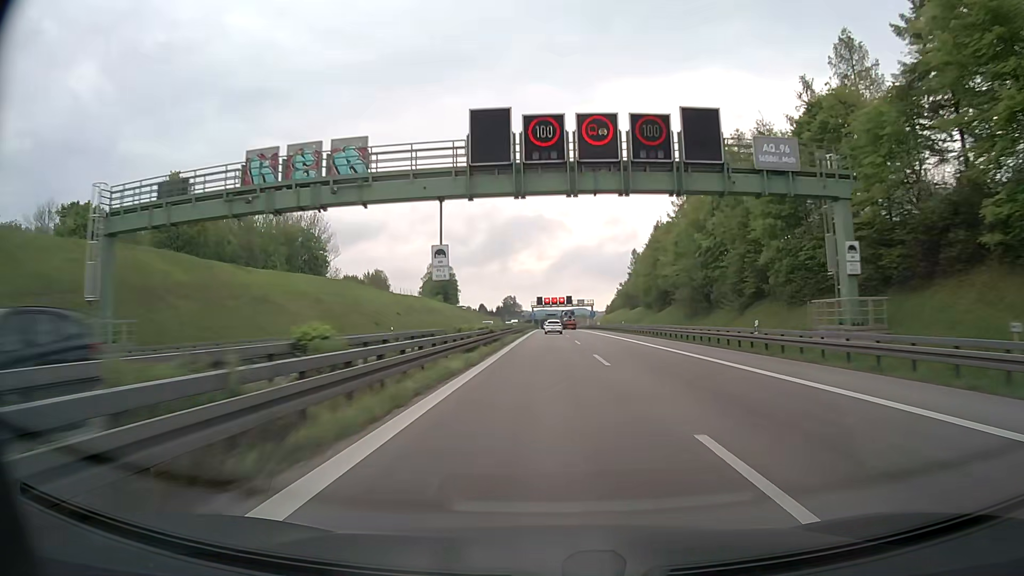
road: motorway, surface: asphalt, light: Day
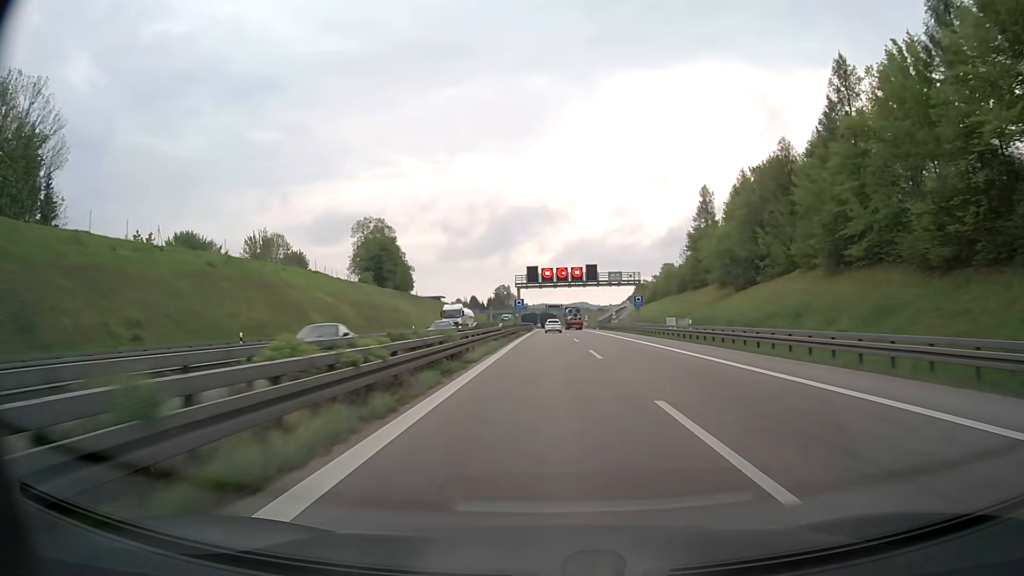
(0.0, +86.9) m; 0°
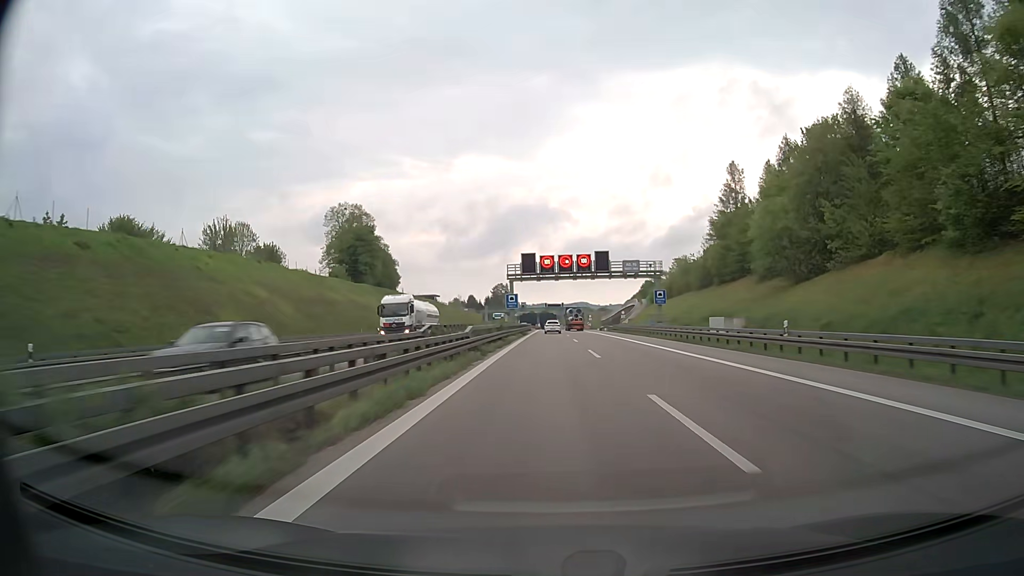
(0.0, +17.0) m; 0°
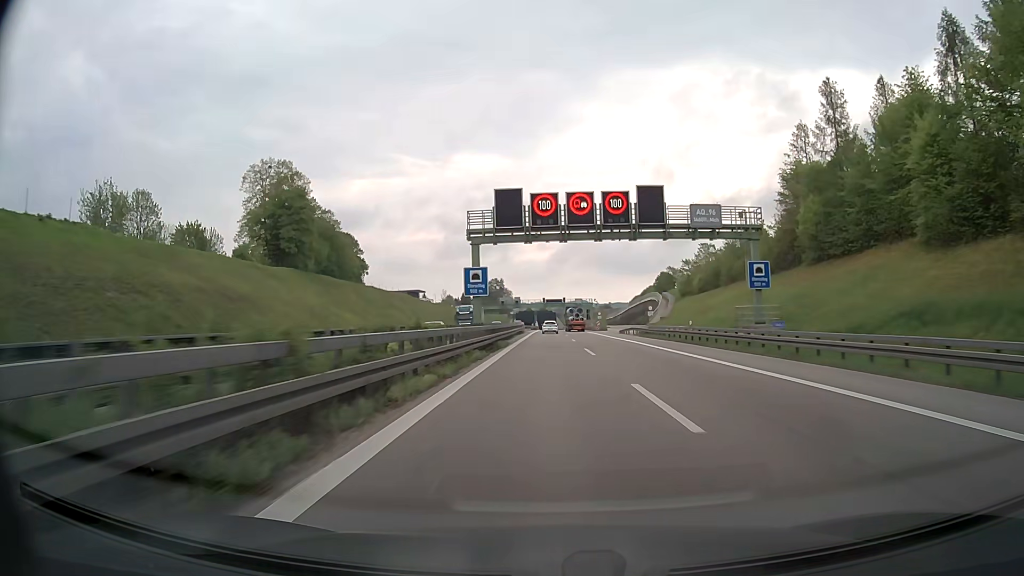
(0.0, +34.0) m; 0°
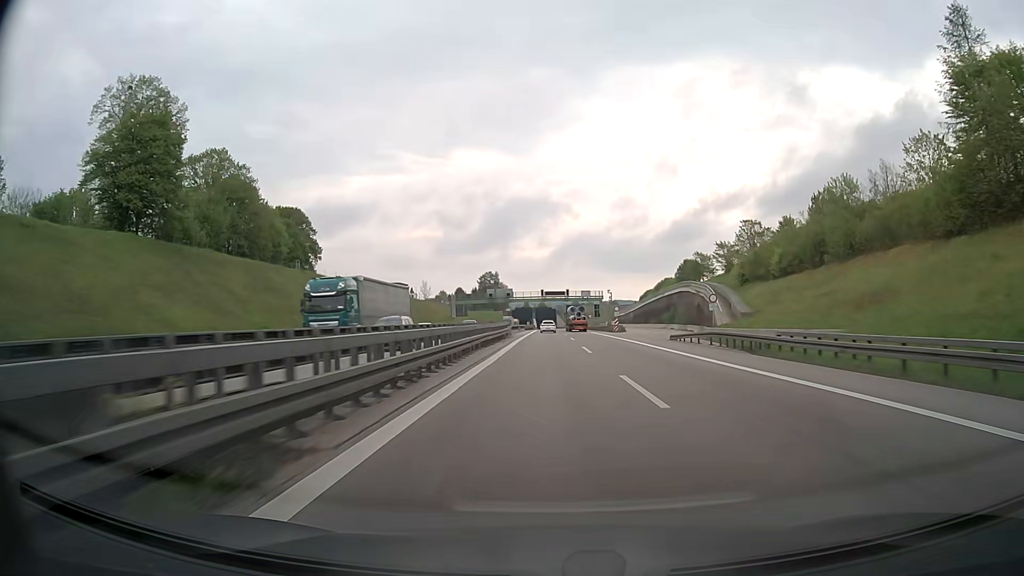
(0.0, +34.0) m; 0°
(0, +10) (0, +20) (0, +30) (0, +40) (0, +50) (0, +60) (0, +70) (0, +80) (0, +90) (0, +100) m
